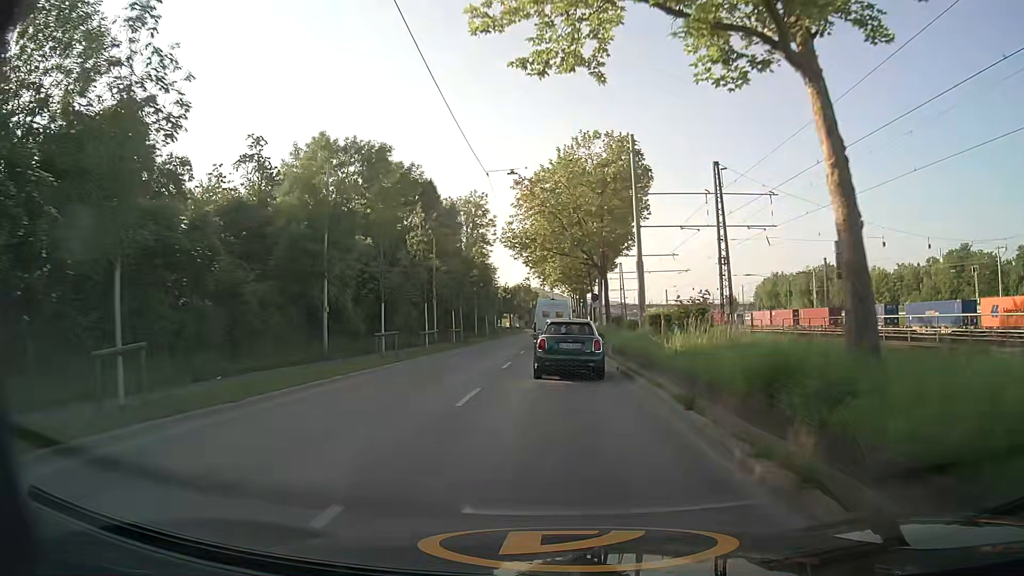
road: secondary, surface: asphalt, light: Day
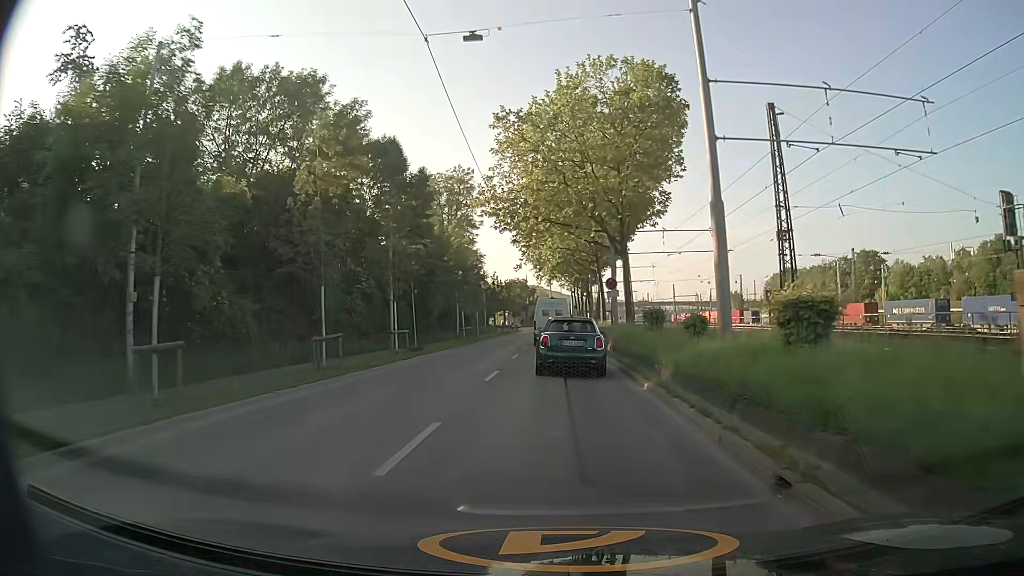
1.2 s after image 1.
(0.0, +14.2) m; 0°
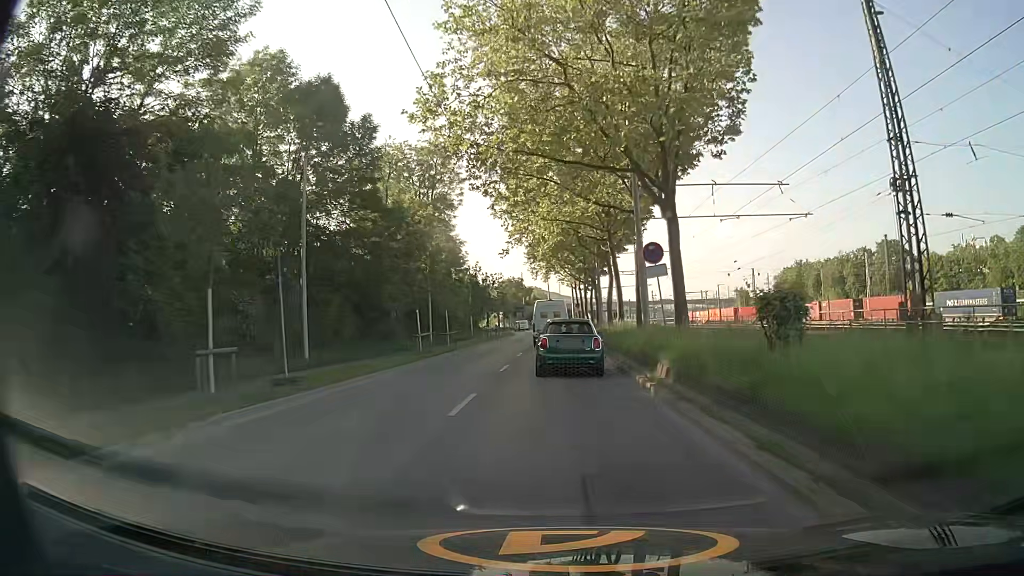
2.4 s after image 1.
(+0.1, +14.2) m; 0°
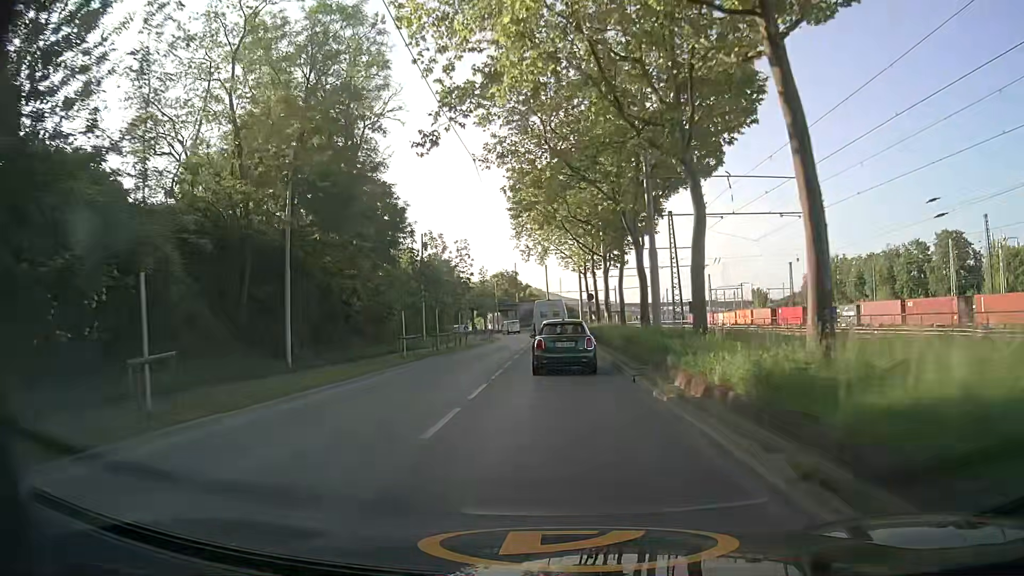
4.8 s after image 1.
(0.0, +29.1) m; 0°
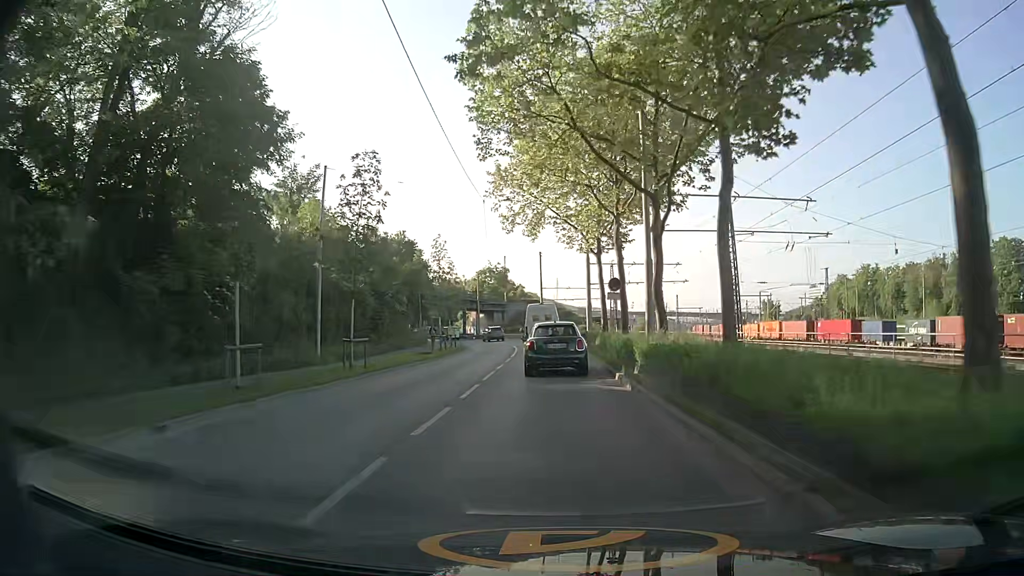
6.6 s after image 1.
(+0.2, +22.6) m; 0°
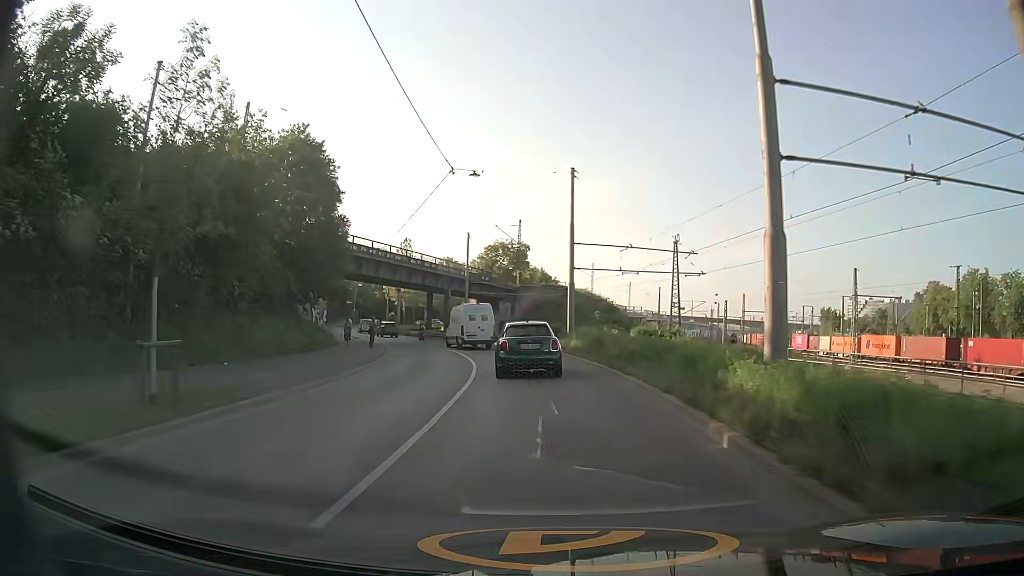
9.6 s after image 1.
(-0.2, +37.5) m; -2°
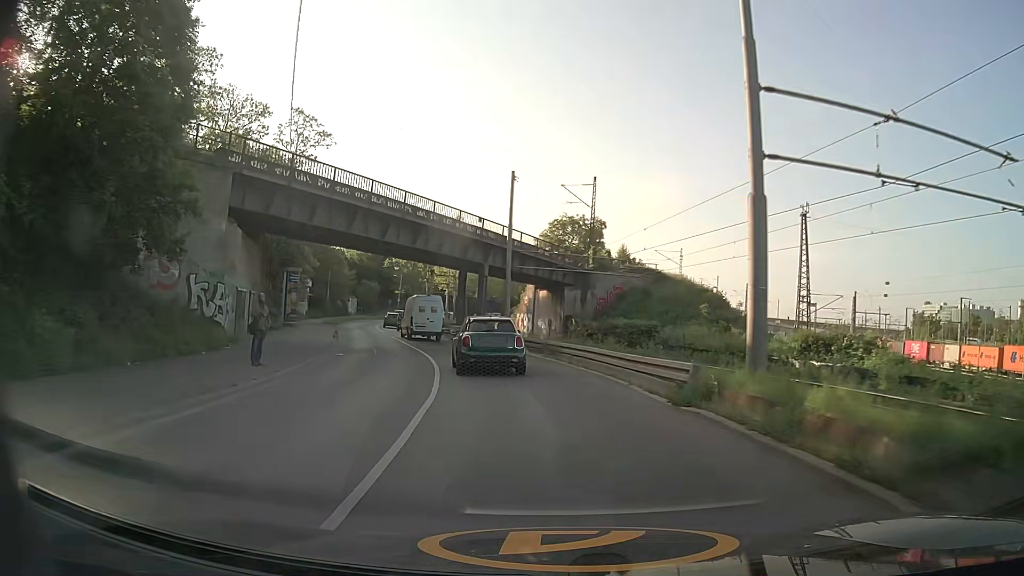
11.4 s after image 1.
(-1.1, +22.0) m; -6°
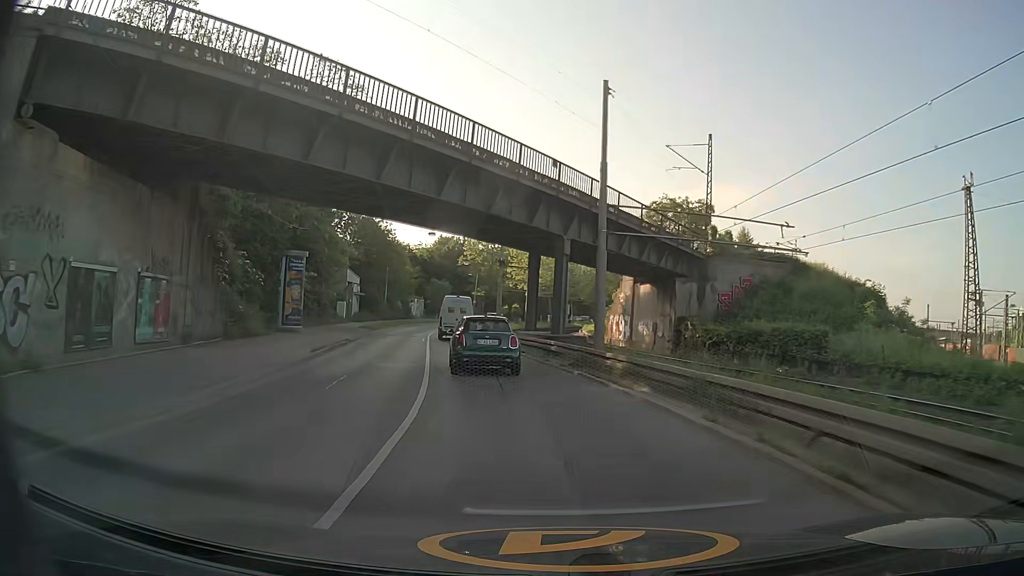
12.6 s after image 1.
(-0.9, +14.5) m; -7°
(0, +10) (-2, +20) (-3, +30) (-5, +40) (-7, +49) (-8, +59) (-9, +69) (-9, +79) (-9, +89) (-7, +99) m
